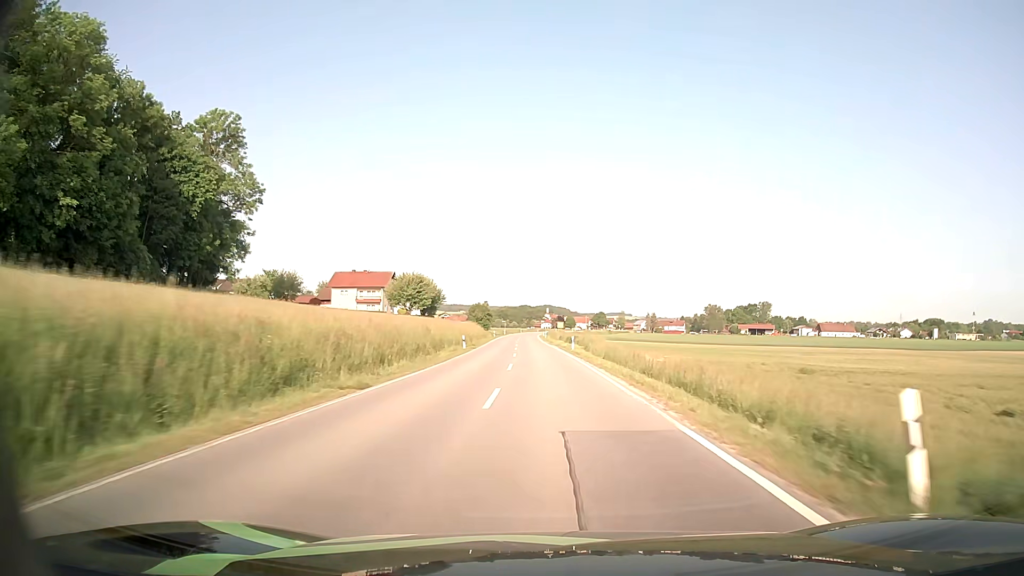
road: secondary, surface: asphalt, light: Day
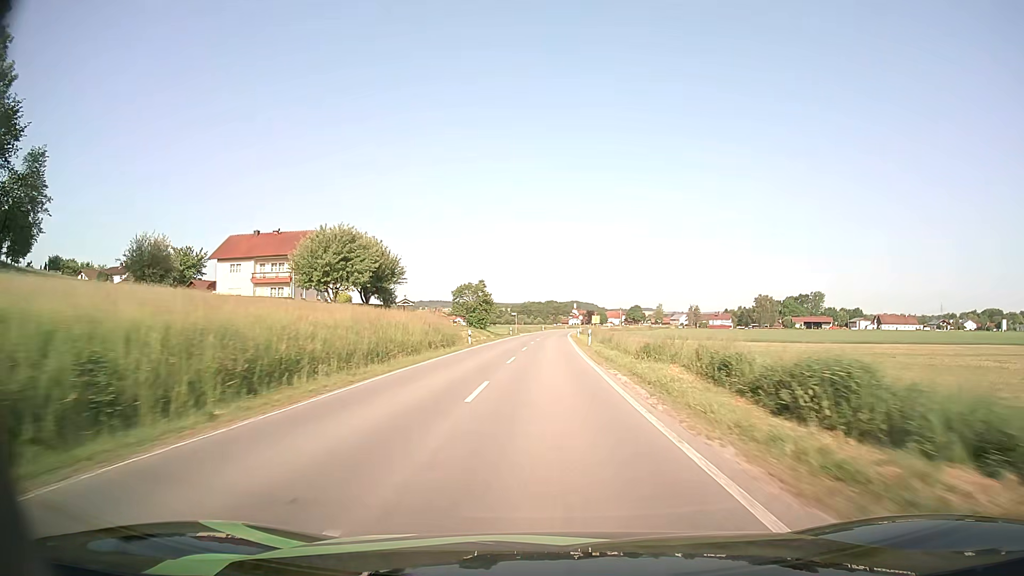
(-1.3, +57.3) m; -2°
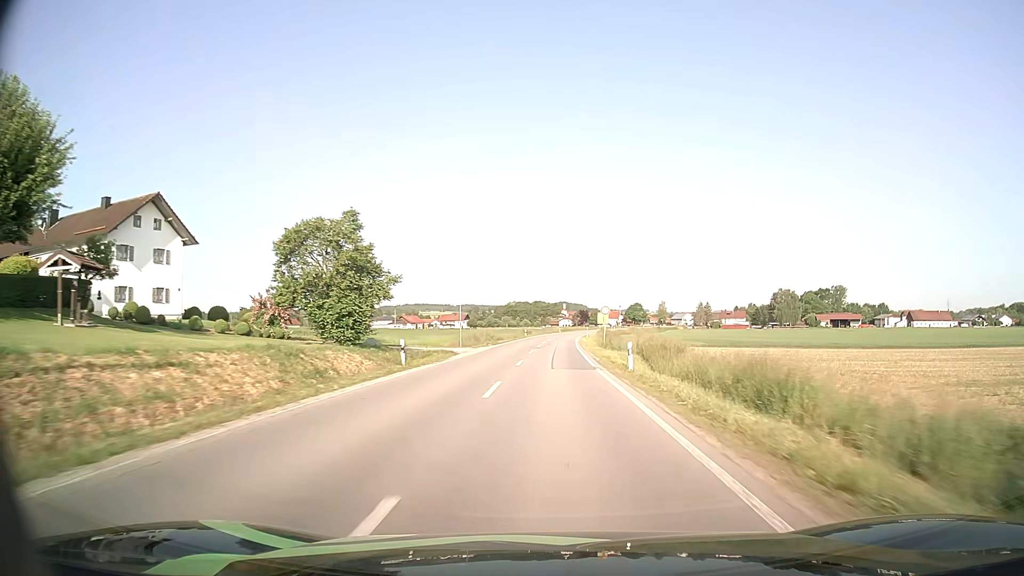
(+0.2, +55.9) m; +1°
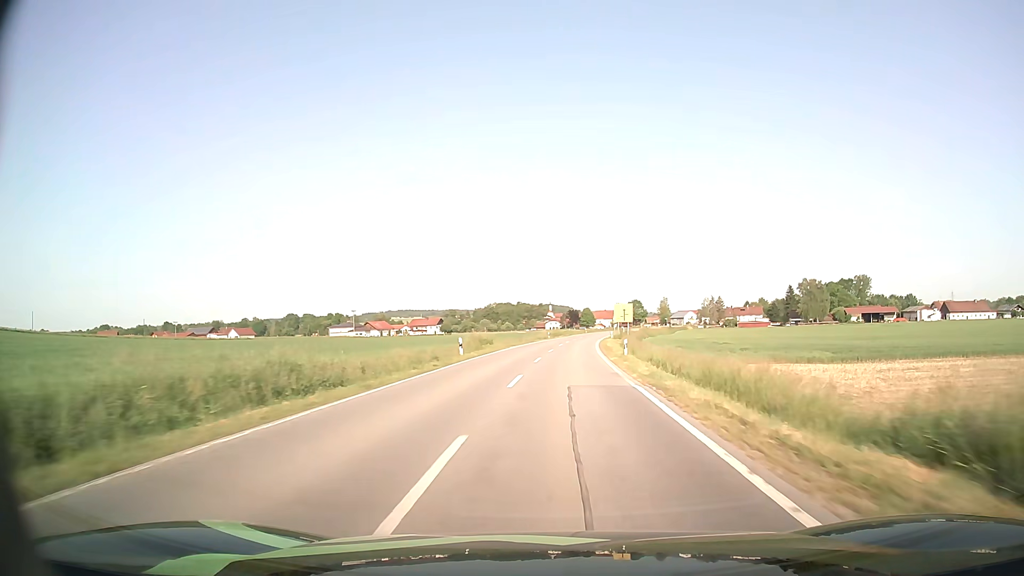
(+0.5, +53.8) m; +1°
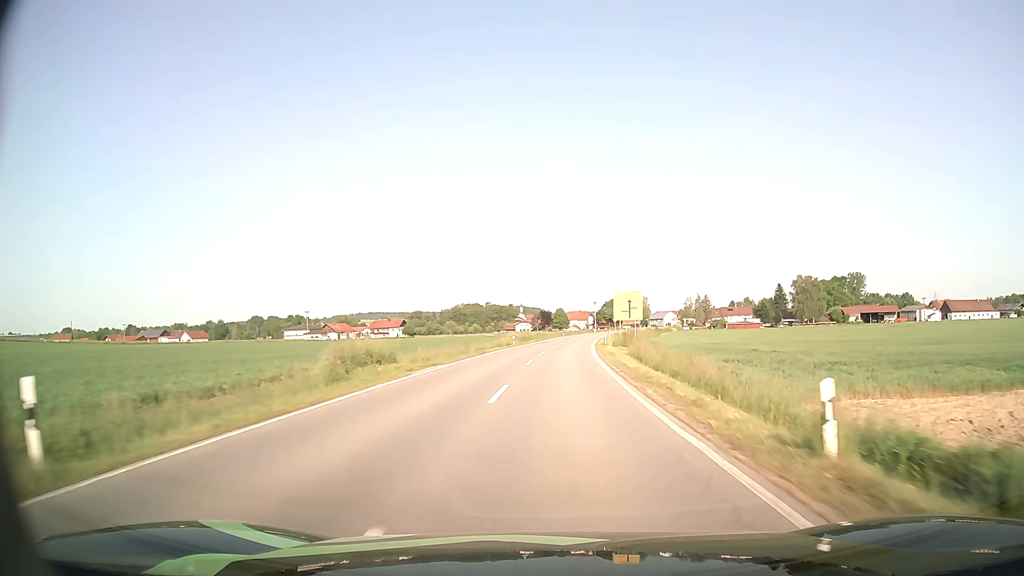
(+0.5, +26.3) m; +2°
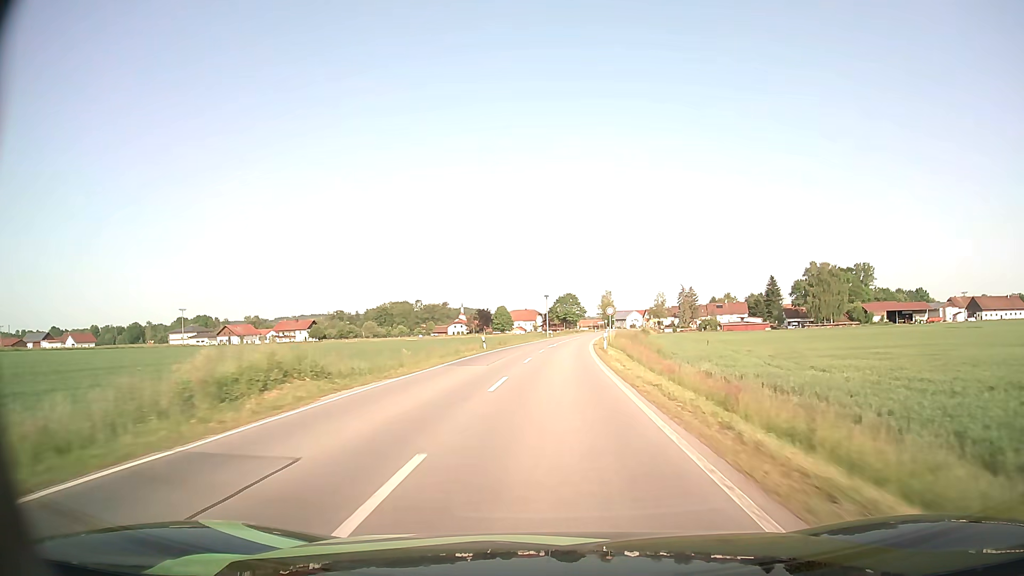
(+3.0, +65.7) m; +5°
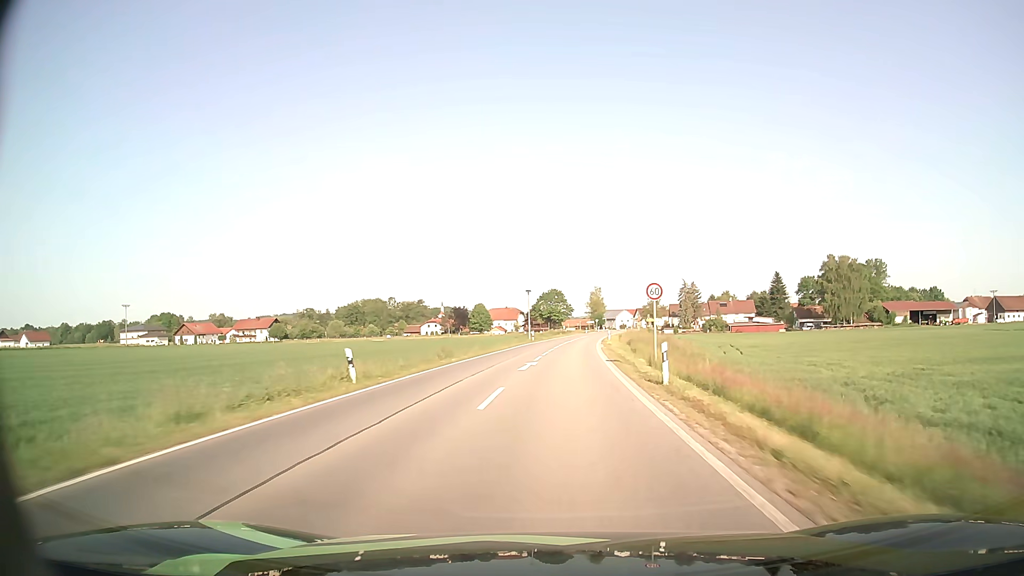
(+0.4, +25.9) m; +1°
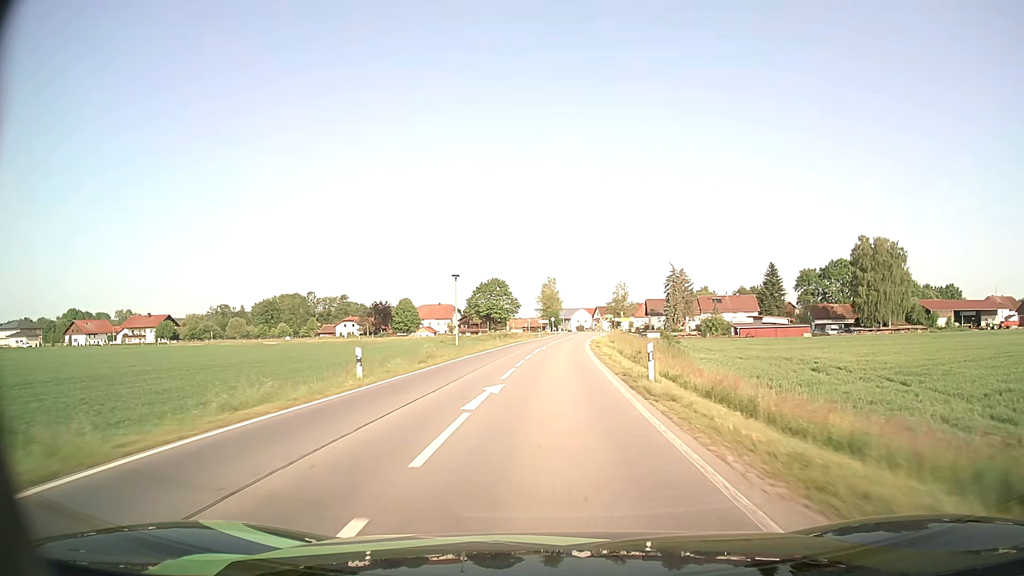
(+1.9, +48.9) m; +4°
(0, +10) (0, +20) (+1, +30) (+1, +40) (+1, +50) (+2, +60) (+3, +70) (+3, +80) (+4, +90) (+5, +100) m
